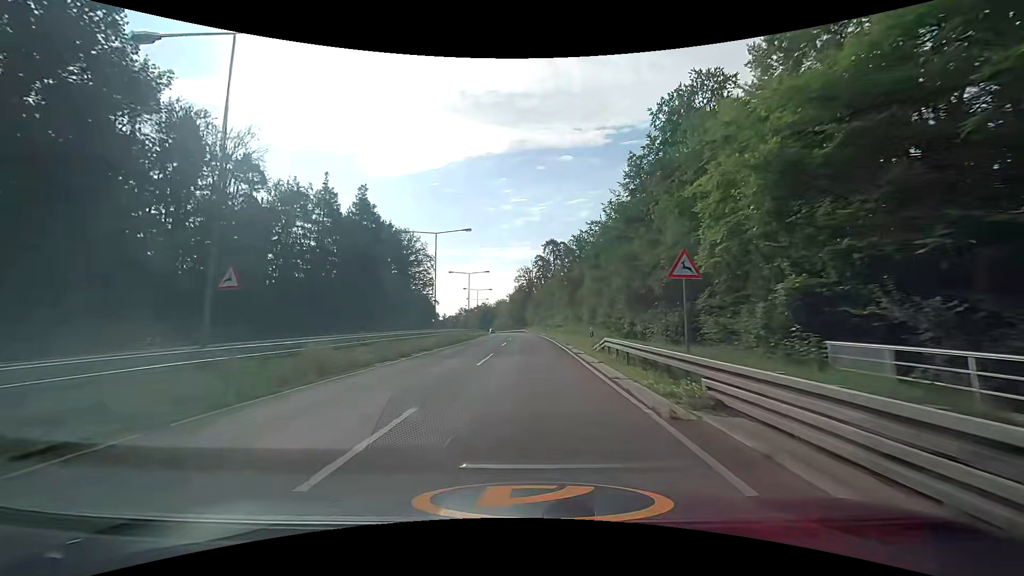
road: trunk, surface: asphalt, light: Day
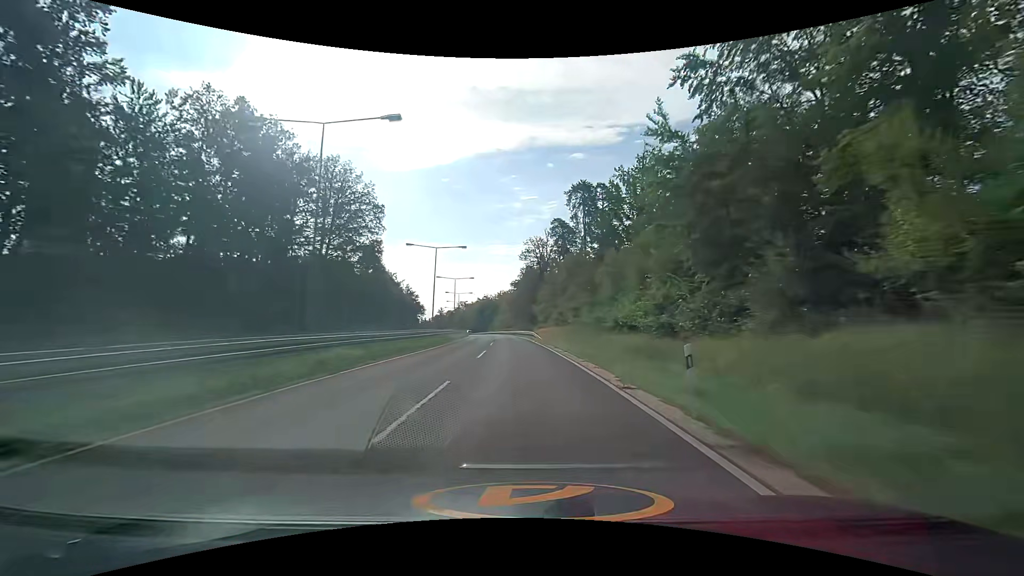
(+0.1, +56.8) m; -1°
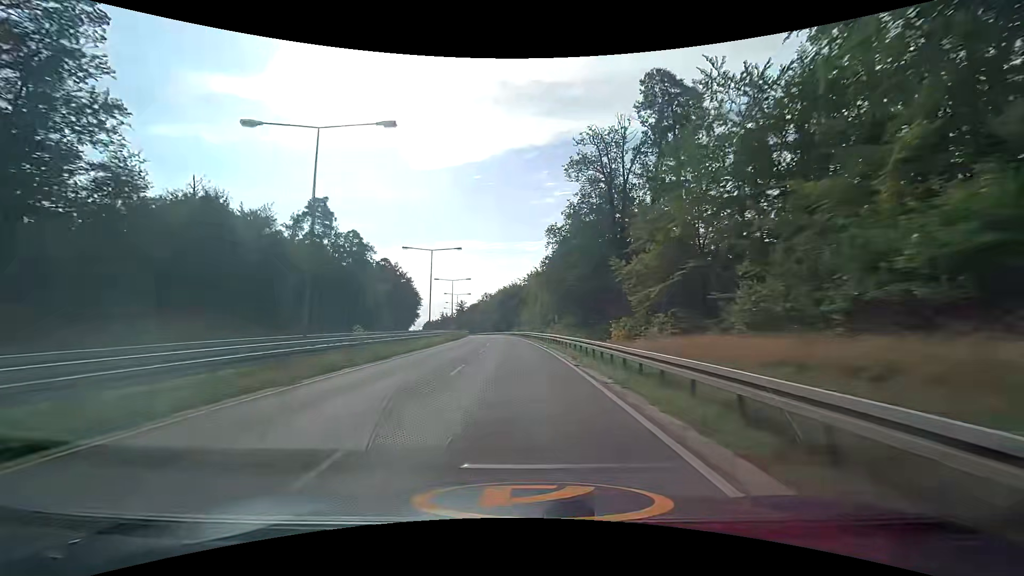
(-2.1, +64.0) m; -4°
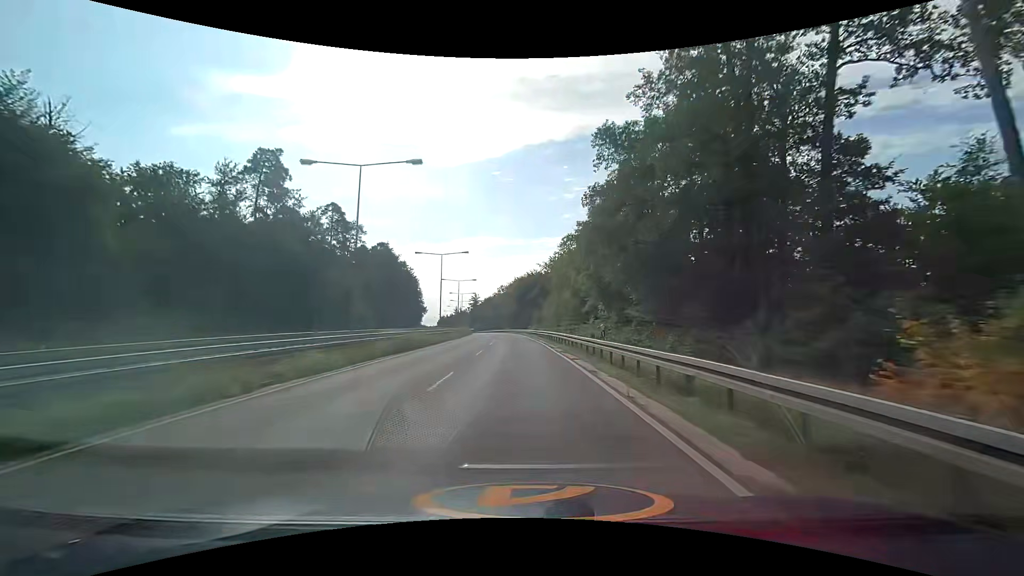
(-0.6, +27.5) m; -2°
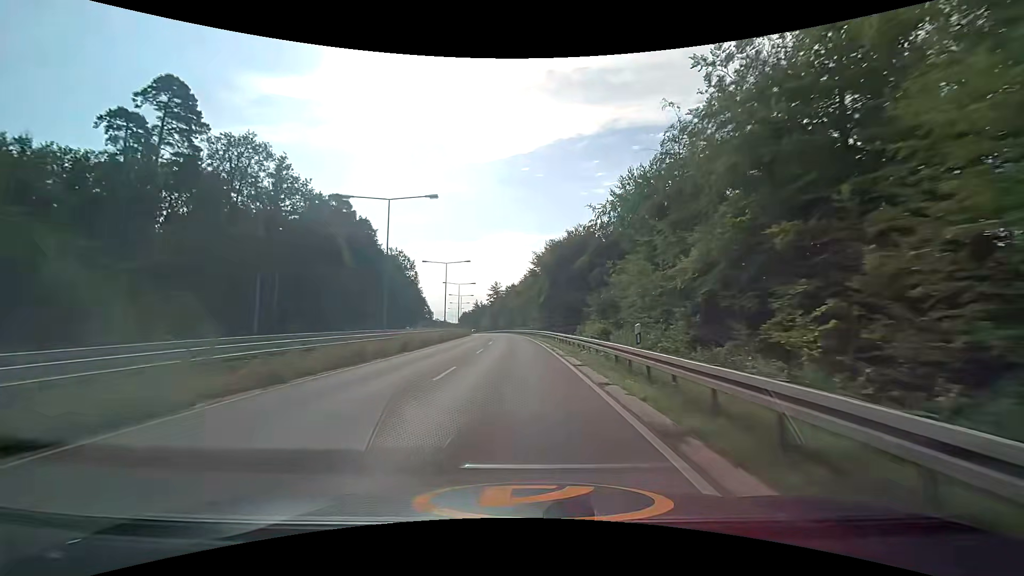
(-1.6, +58.1) m; -4°
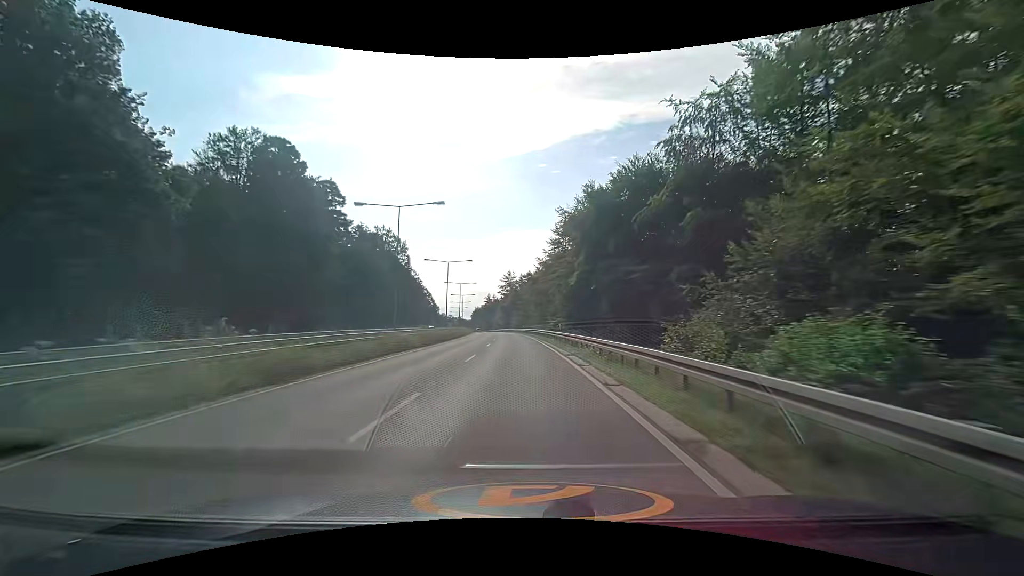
(-0.4, +30.3) m; -2°
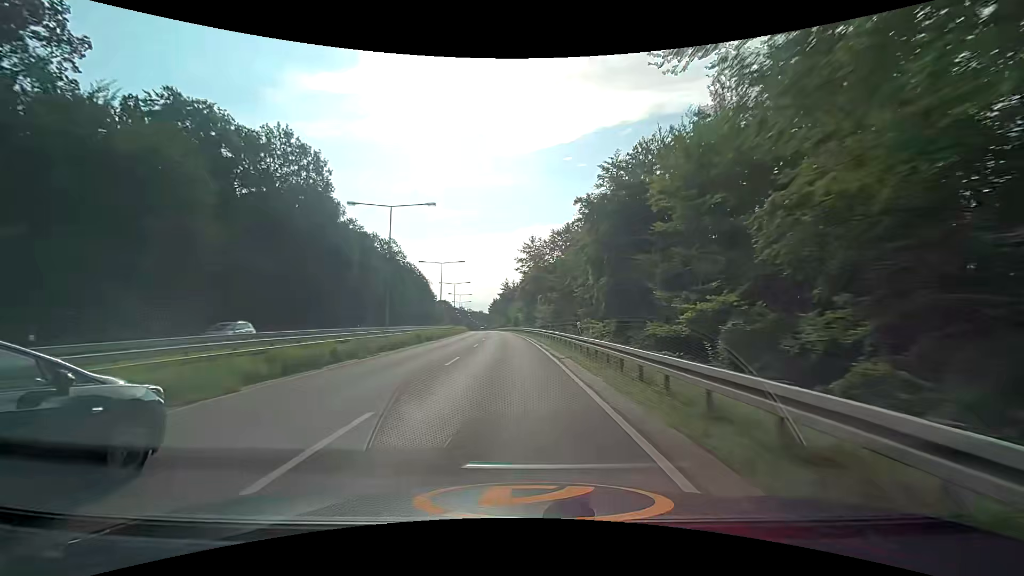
(-1.6, +62.0) m; -3°
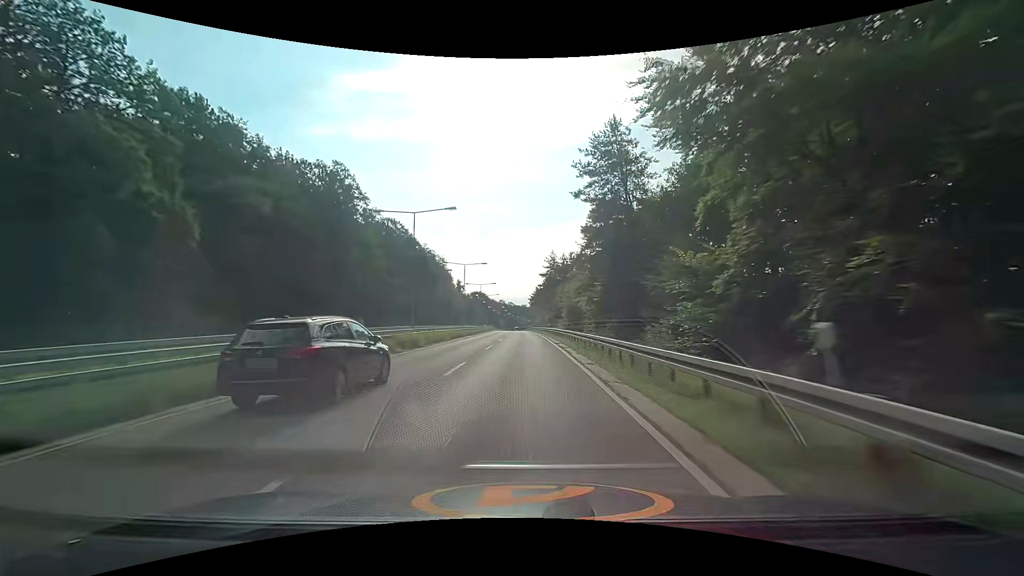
(-2.8, +62.8) m; -5°
(0, +10) (0, +20) (0, +30) (-1, +40) (-1, +50) (-1, +60) (-1, +70) (-1, +80) (-1, +90) (-2, +100) m
